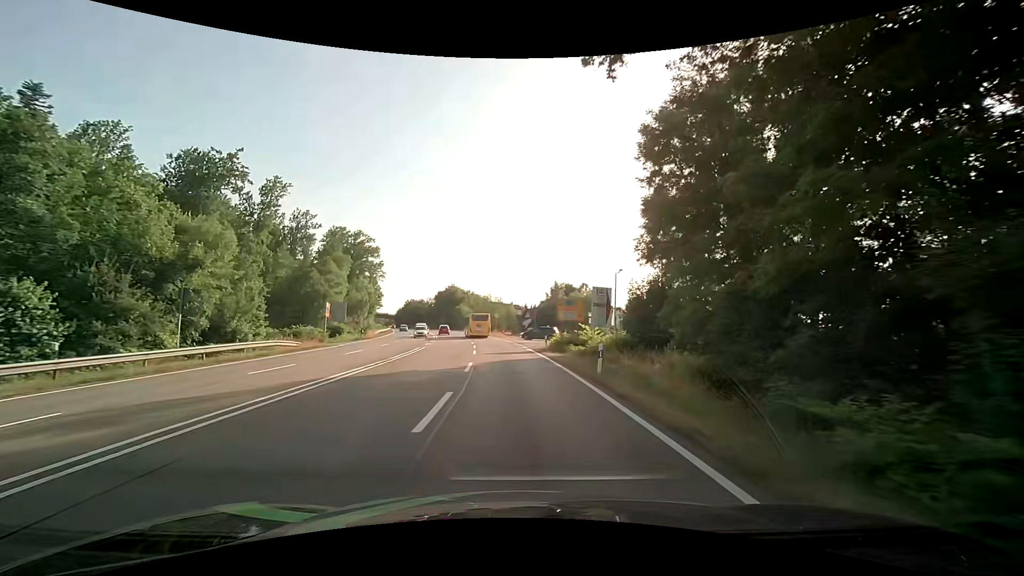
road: secondary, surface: asphalt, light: Day
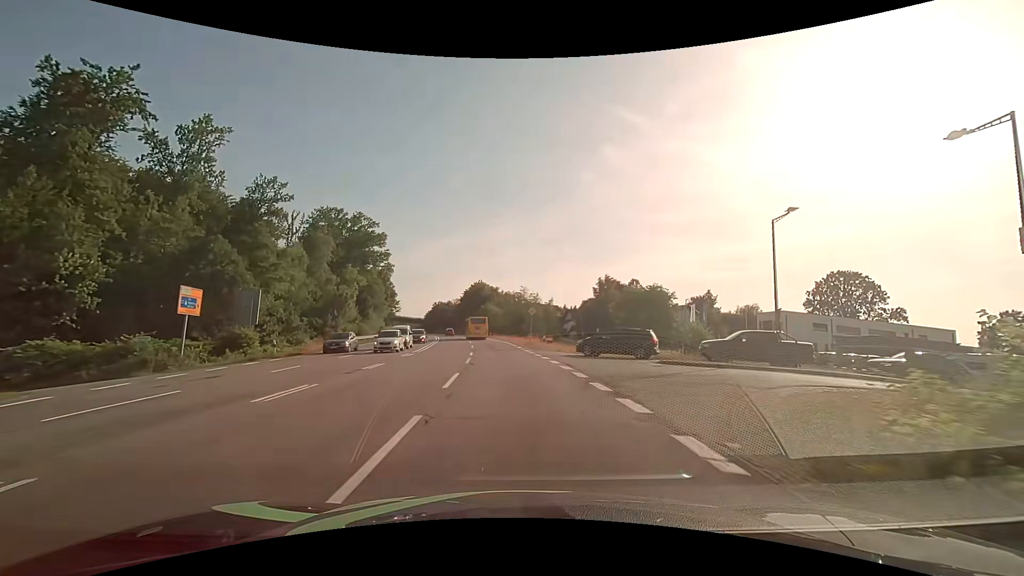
(-0.7, +30.5) m; -4°
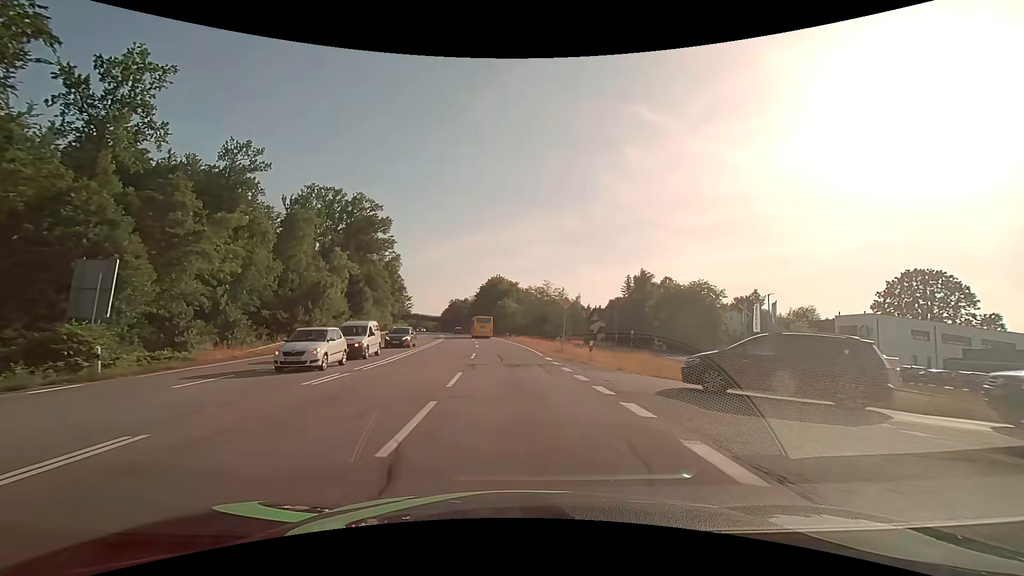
(-0.3, +15.3) m; -2°
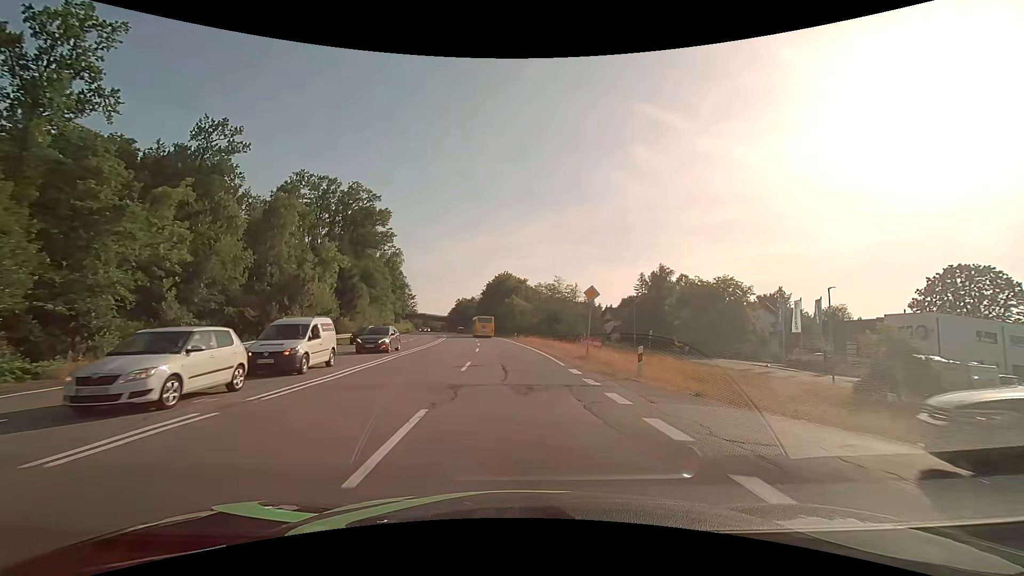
(-0.1, +7.7) m; -1°
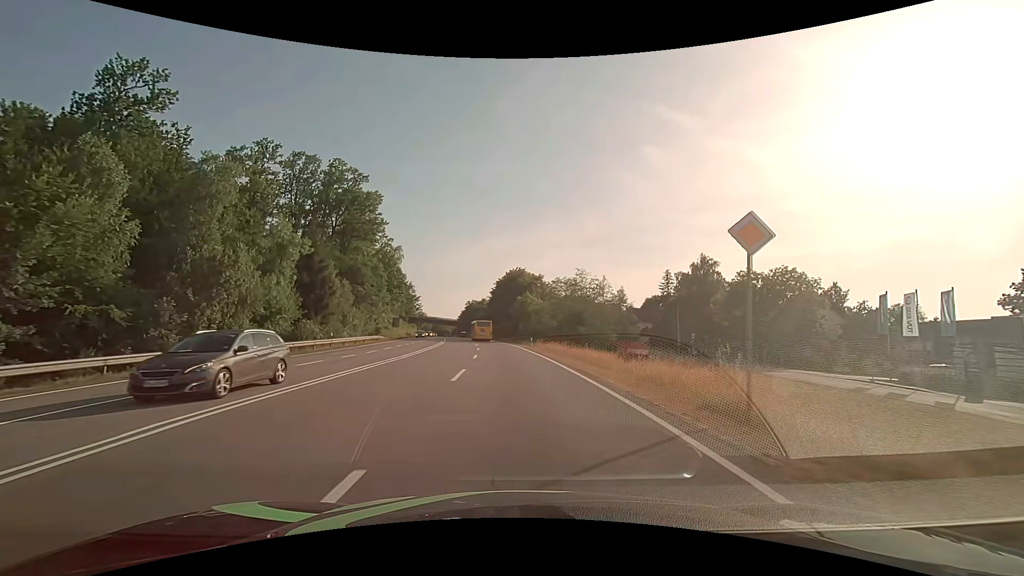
(-0.2, +15.6) m; -1°
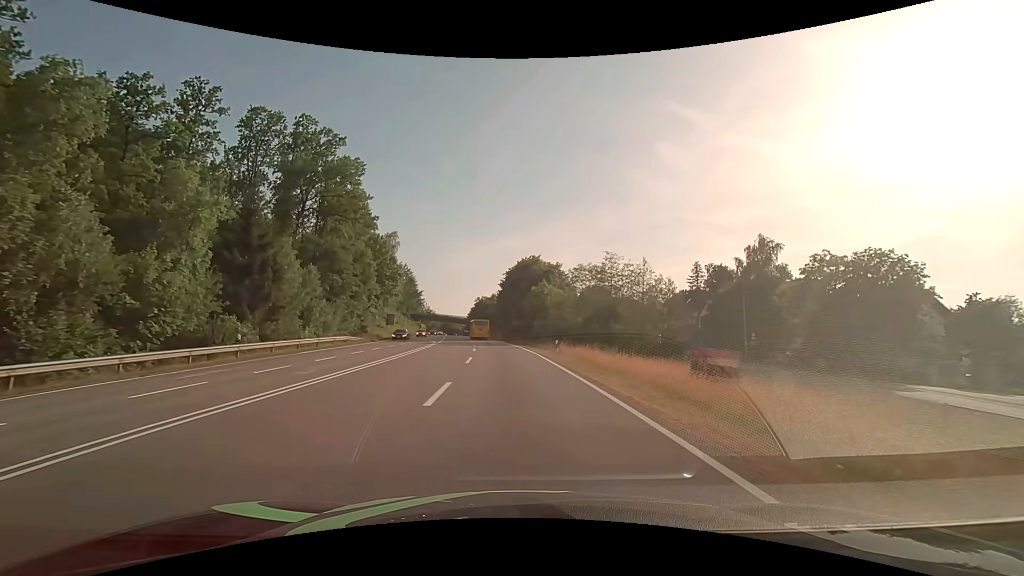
(-0.3, +15.8) m; -2°
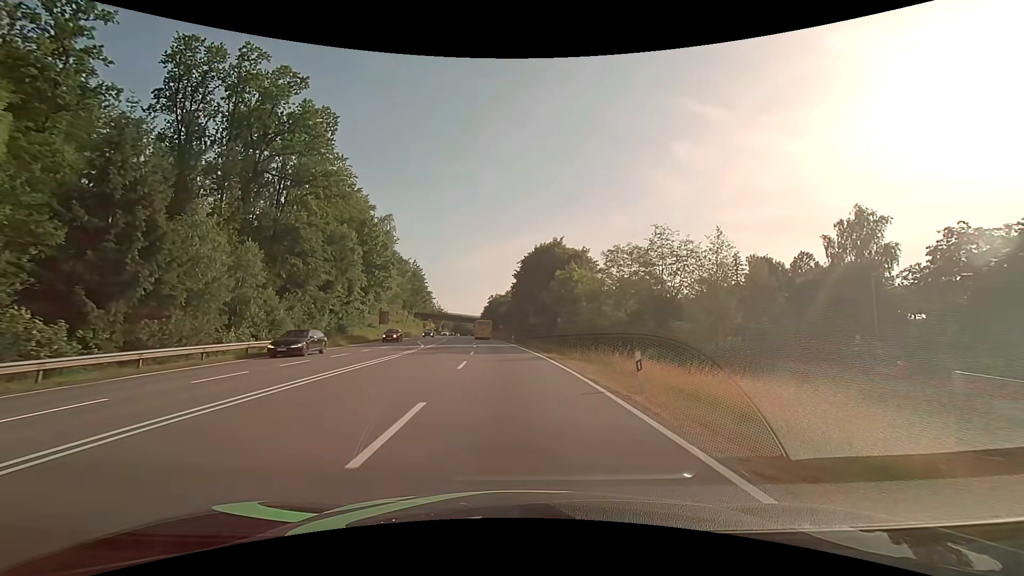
(-0.2, +16.0) m; -2°
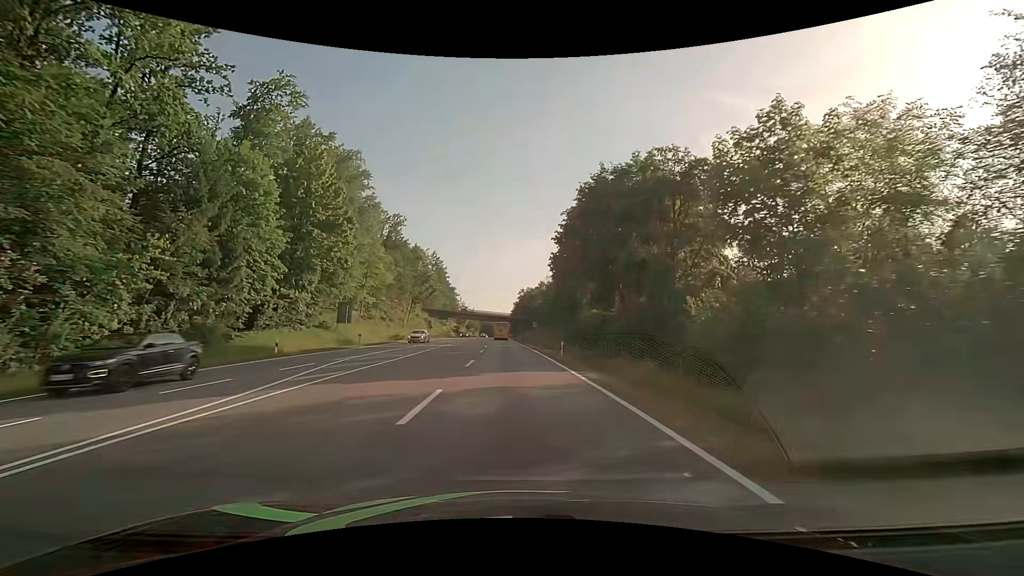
(-1.0, +32.4) m; -4°
(0, +10) (0, +20) (-1, +30) (-1, +40) (-1, +50) (-2, +60) (-2, +70) (-2, +80) (-3, +90) (-3, +100) m
